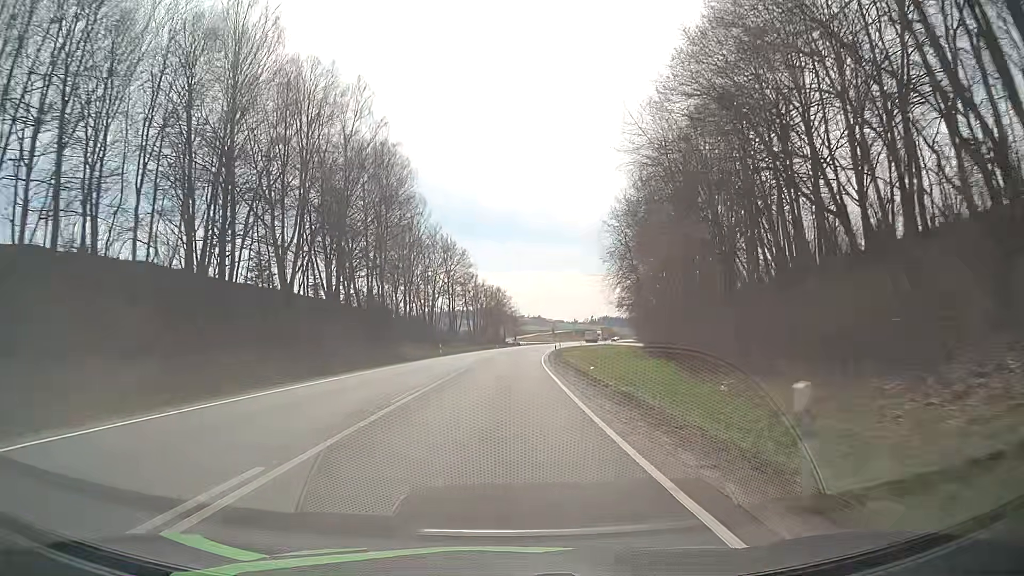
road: primary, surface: asphalt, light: Day
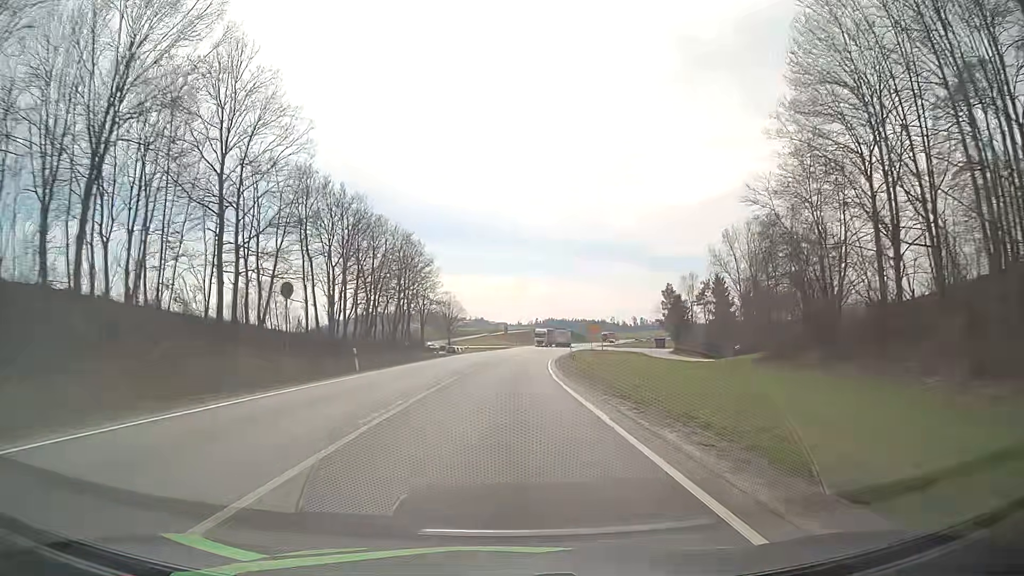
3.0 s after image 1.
(+2.8, +75.5) m; +5°
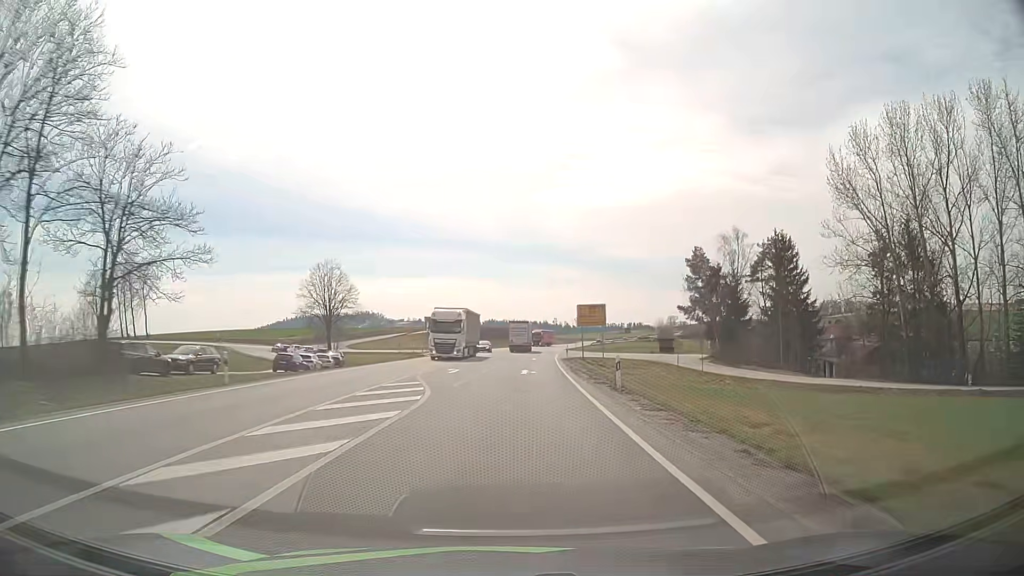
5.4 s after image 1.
(+2.4, +59.8) m; +5°
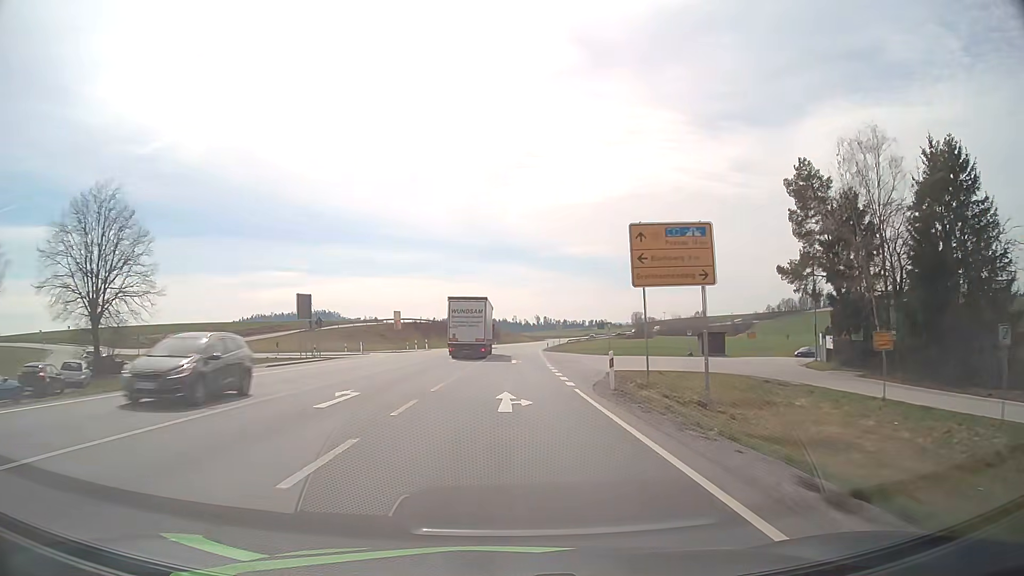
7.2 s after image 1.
(+1.7, +44.5) m; +4°
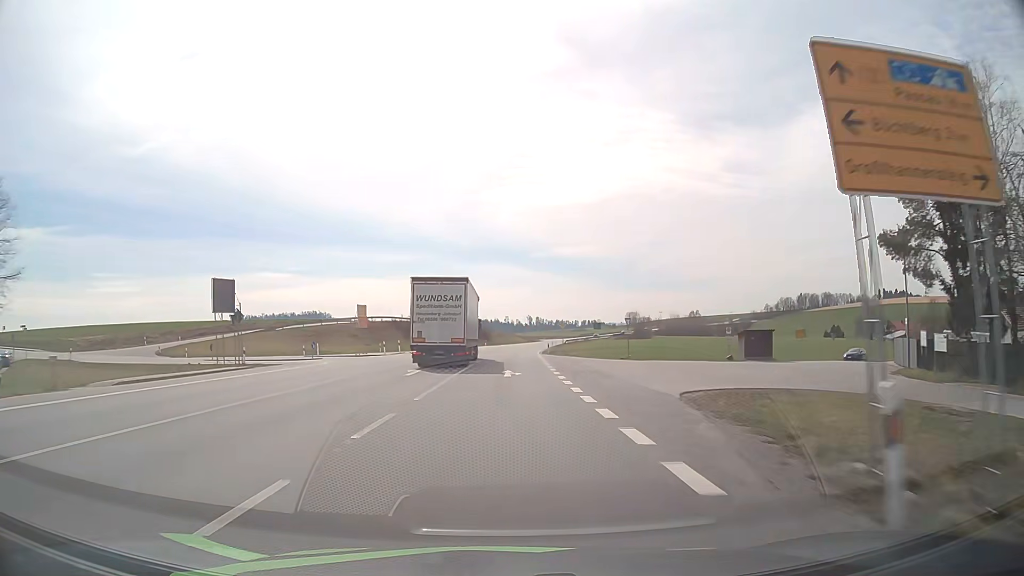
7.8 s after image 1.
(+0.1, +14.8) m; +1°
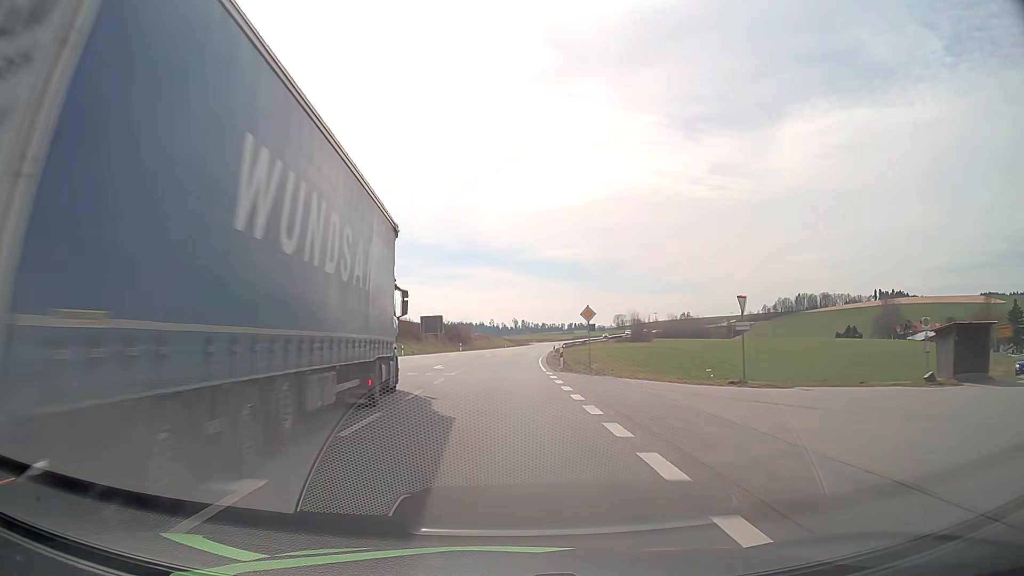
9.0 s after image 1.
(+0.4, +29.5) m; +1°
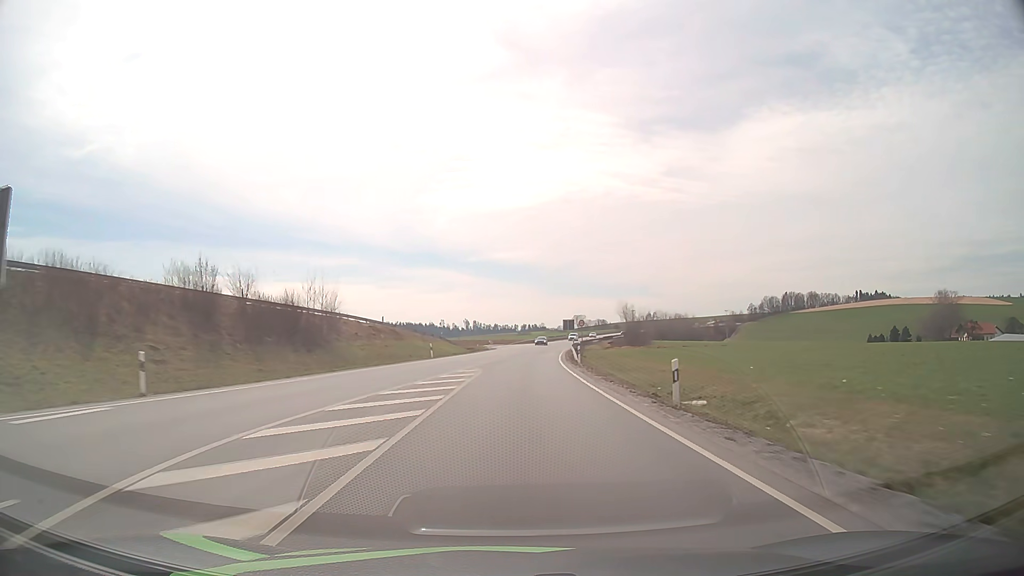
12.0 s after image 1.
(+1.3, +73.2) m; +4°
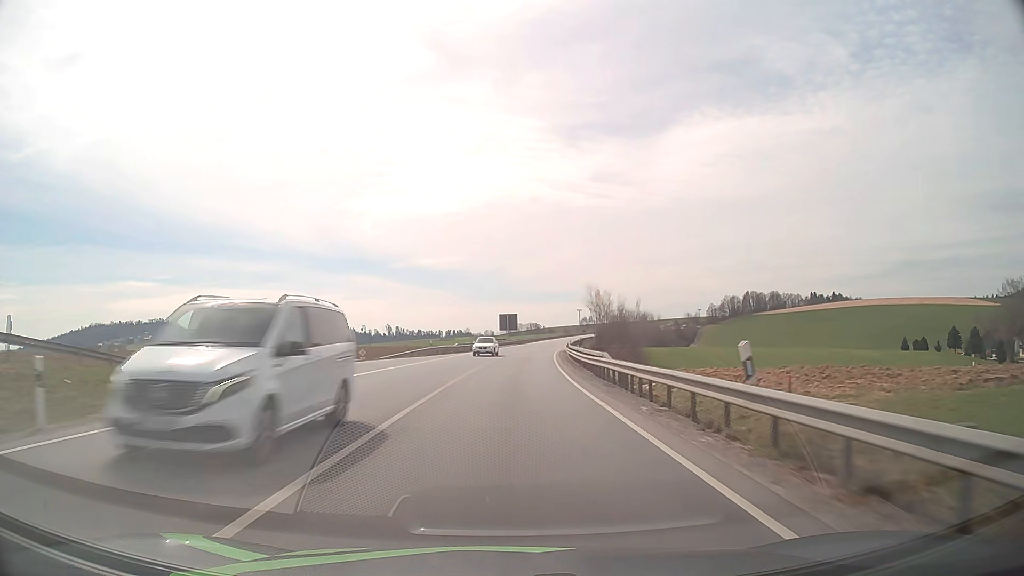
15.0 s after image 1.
(+4.3, +73.1) m; +7°
(0, +10) (0, +20) (+1, +30) (+1, +40) (+1, +50) (+2, +60) (+3, +70) (+4, +80) (+5, +90) (+6, +100) m
